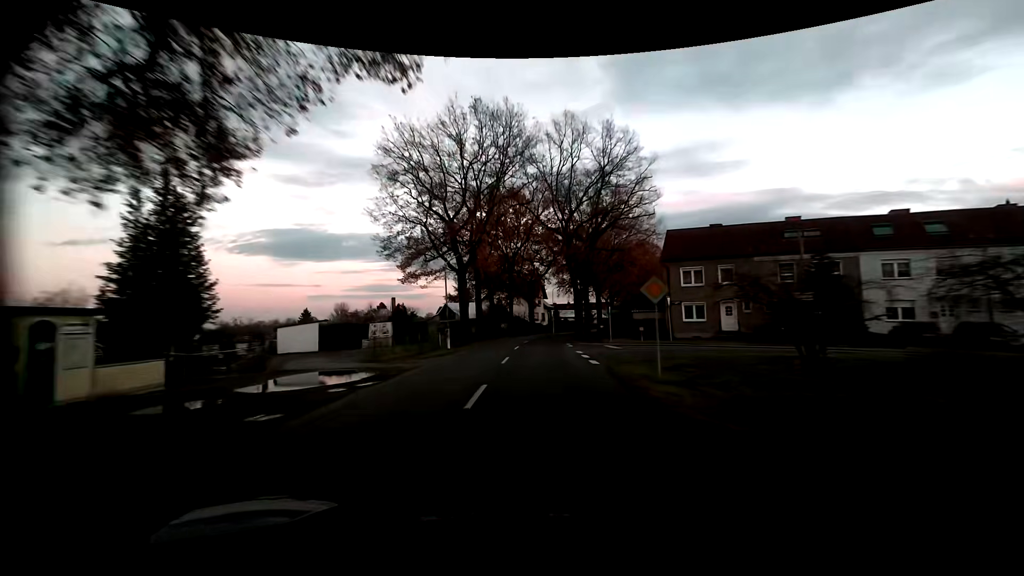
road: unclassified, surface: asphalt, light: Dusk
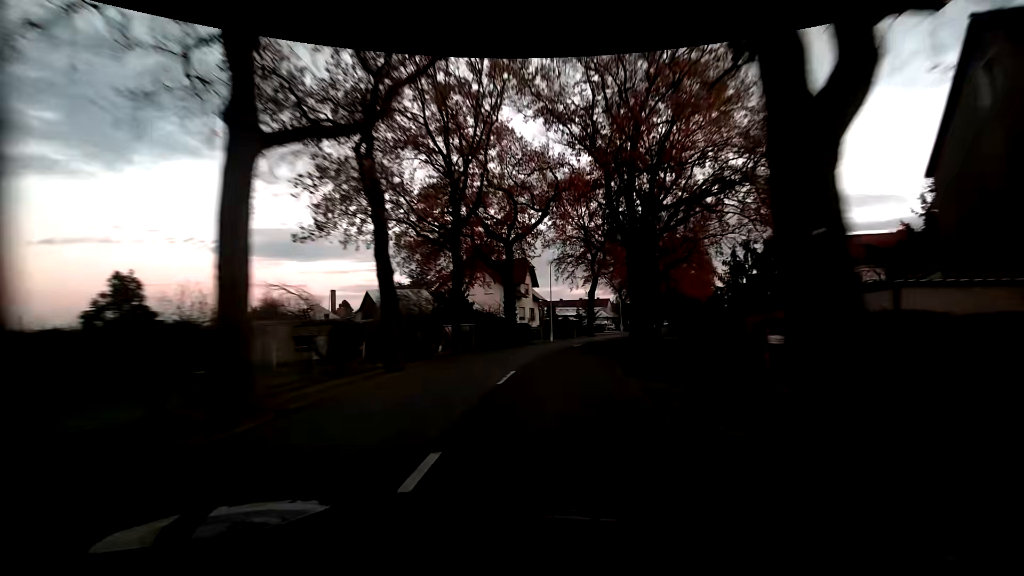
(+0.6, +32.5) m; +2°
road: residential
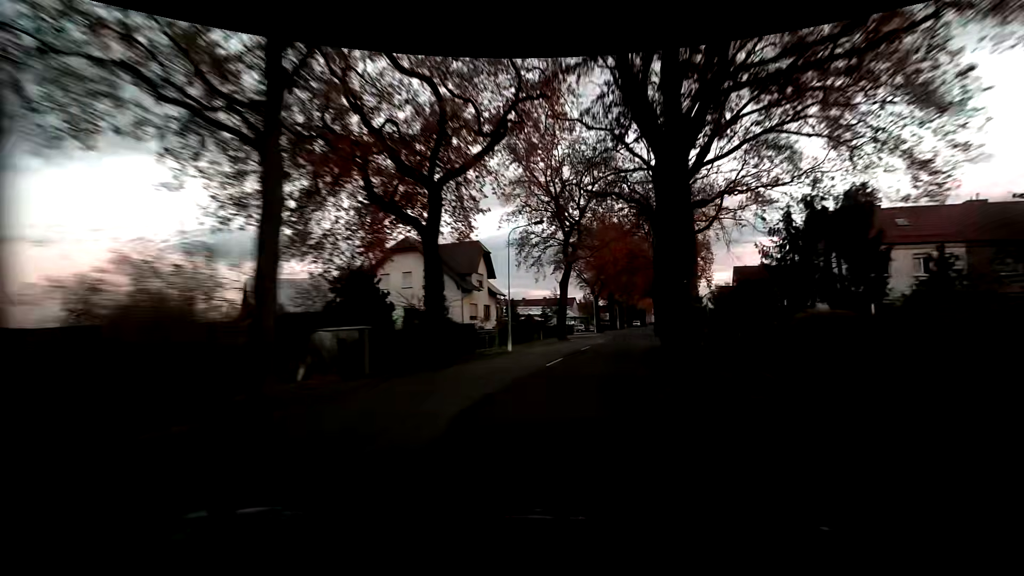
(+0.5, +13.4) m; +5°
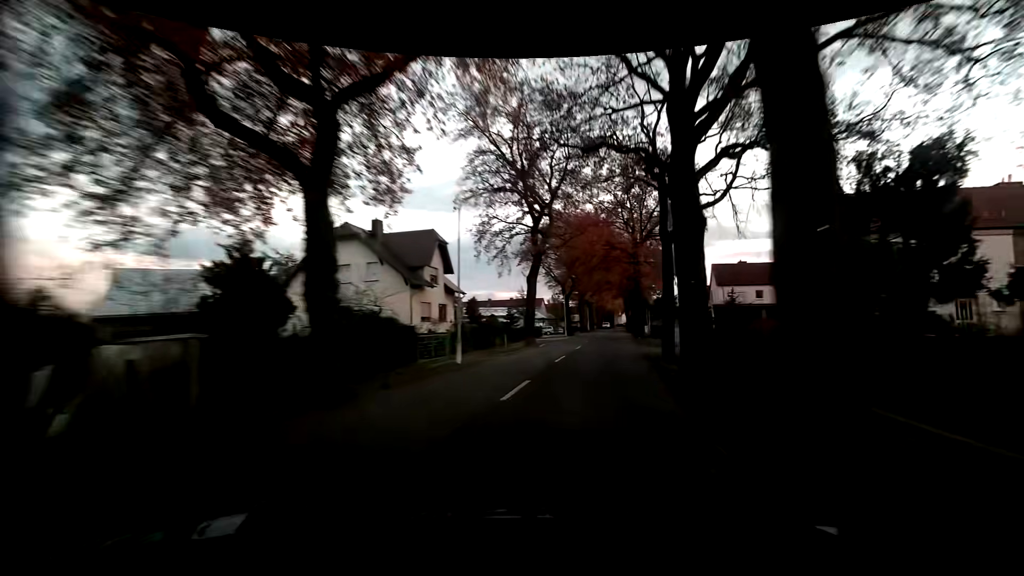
(+0.2, +6.8) m; +3°
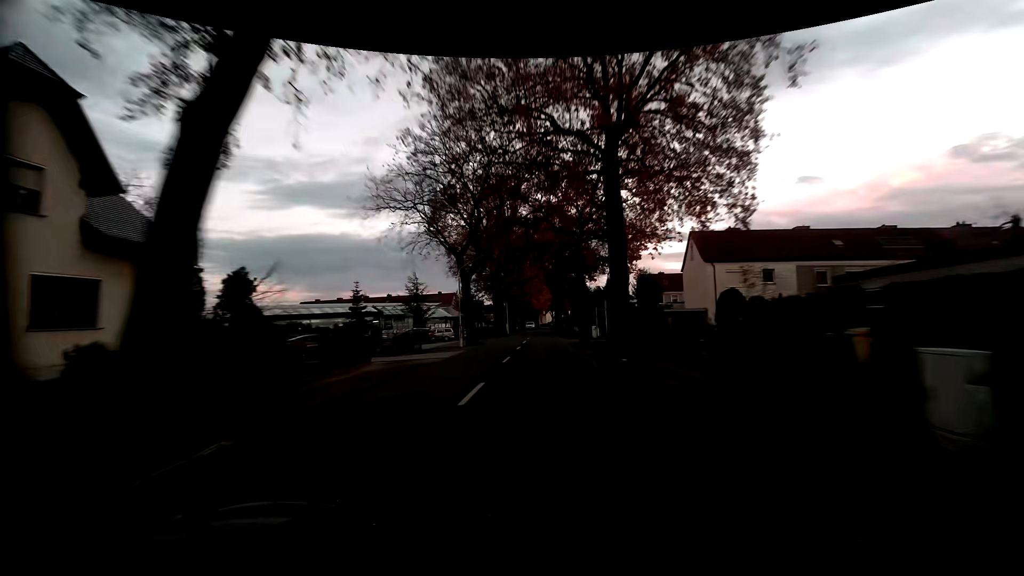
(+2.9, +27.0) m; +8°
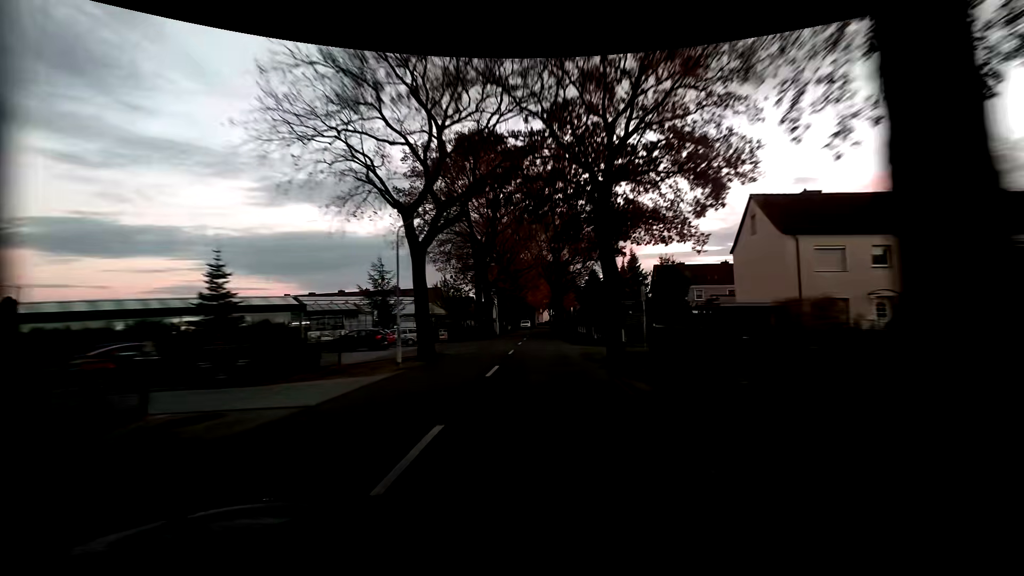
(0.0, +13.6) m; 0°
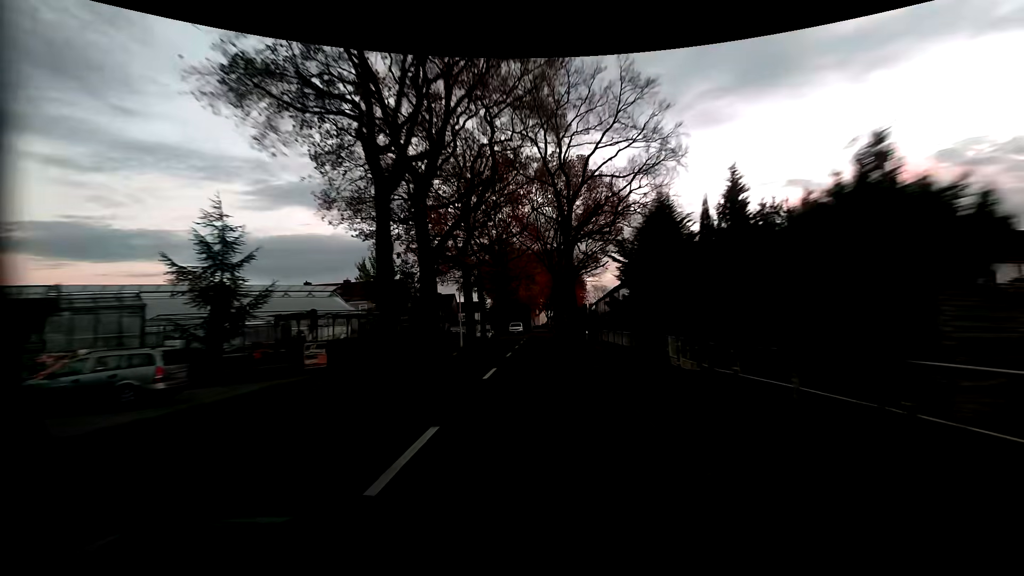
(+0.1, +26.7) m; 0°
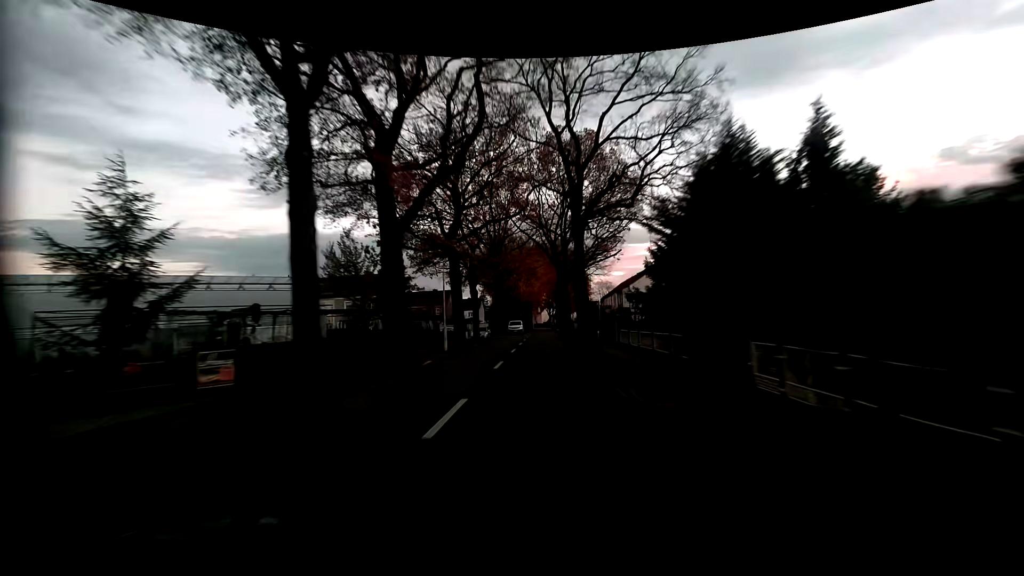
(0.0, +6.7) m; 0°
(0, +10) (0, +20) (0, +30) (0, +40) (0, +50) (0, +60) (0, +70) (0, +80) (+1, +90) (+1, +100) m
